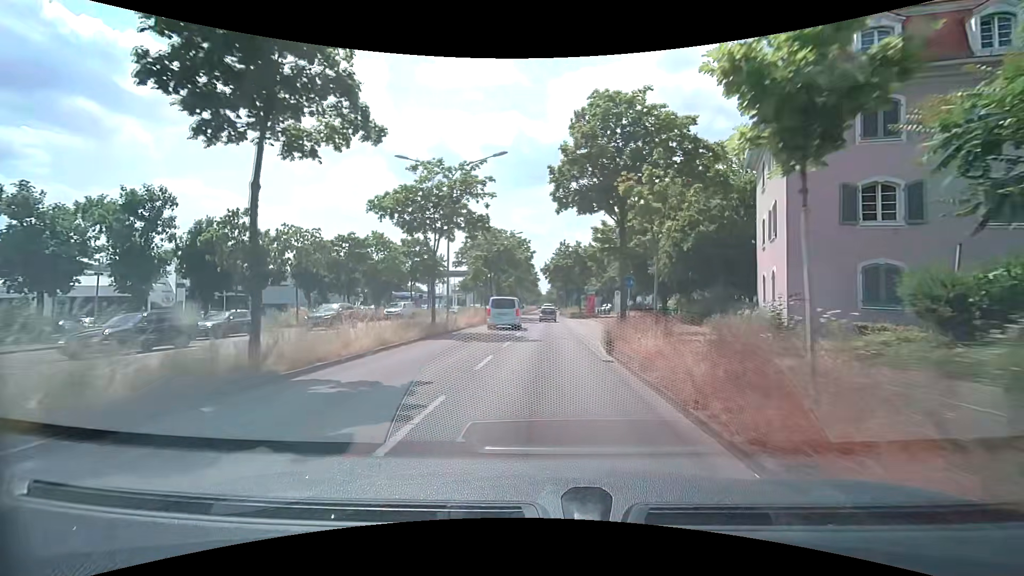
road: primary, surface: asphalt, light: Day
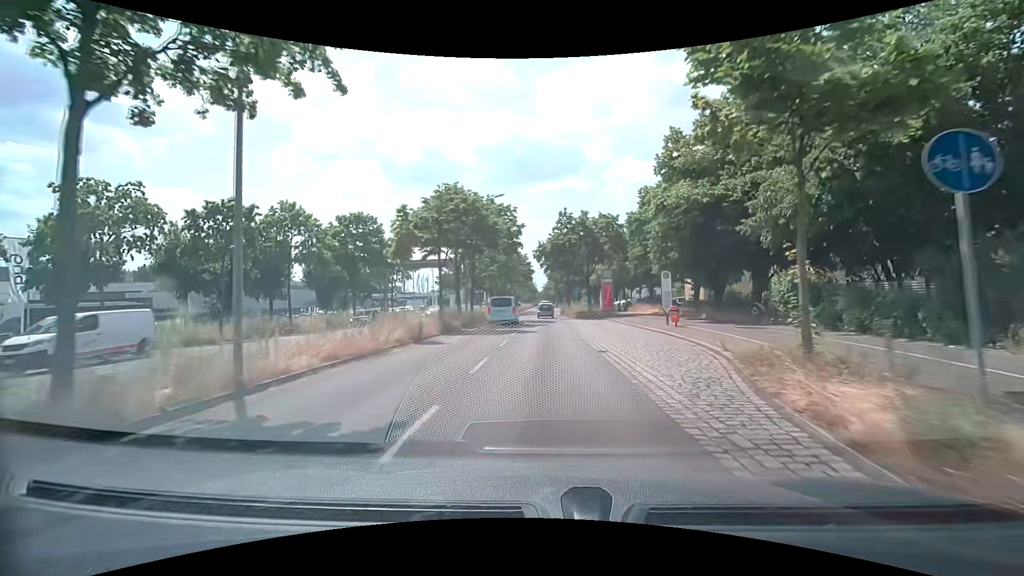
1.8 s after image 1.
(0.0, +19.0) m; +1°
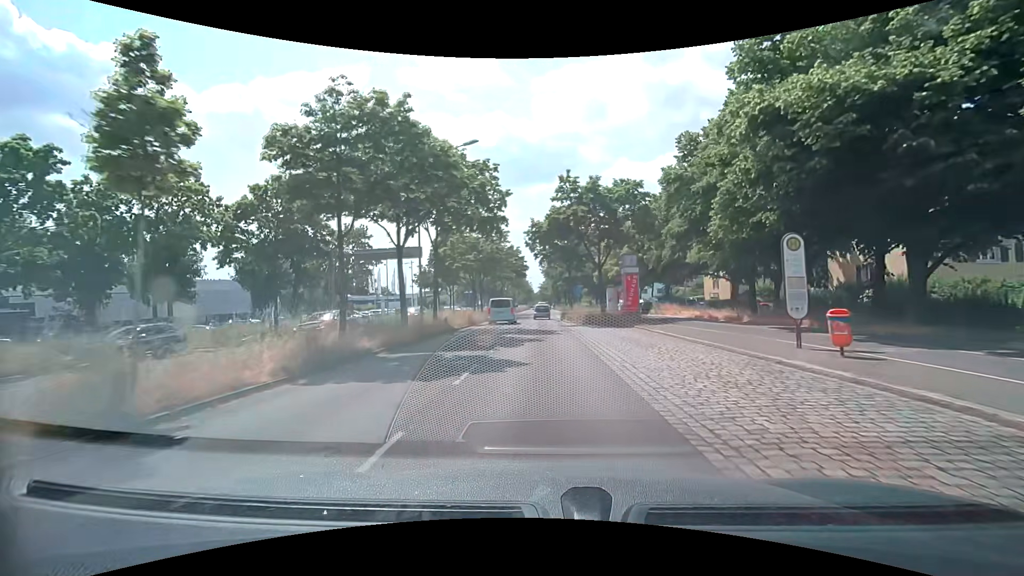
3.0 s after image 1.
(-0.1, +13.3) m; 0°
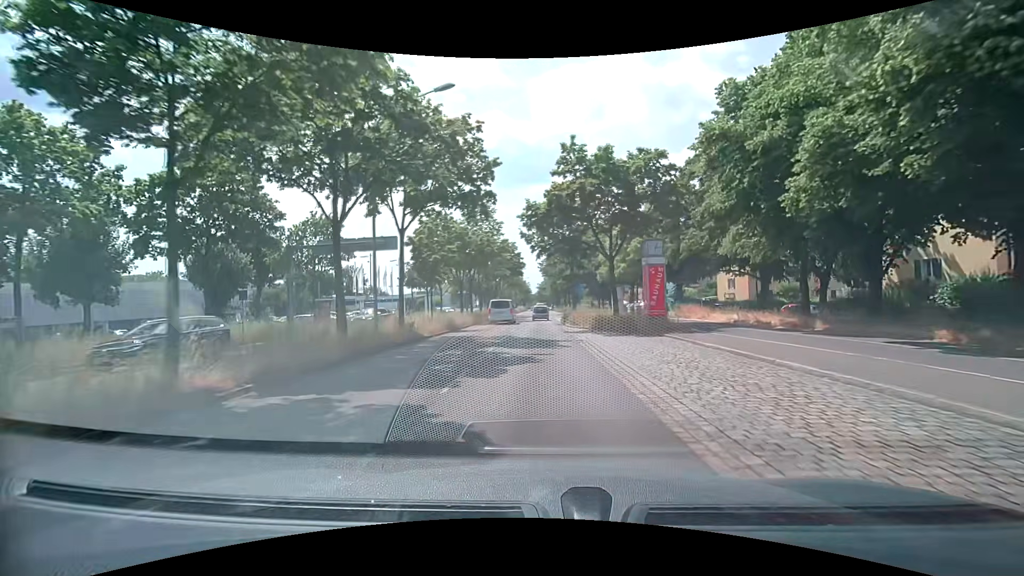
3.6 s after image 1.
(0.0, +6.8) m; +1°
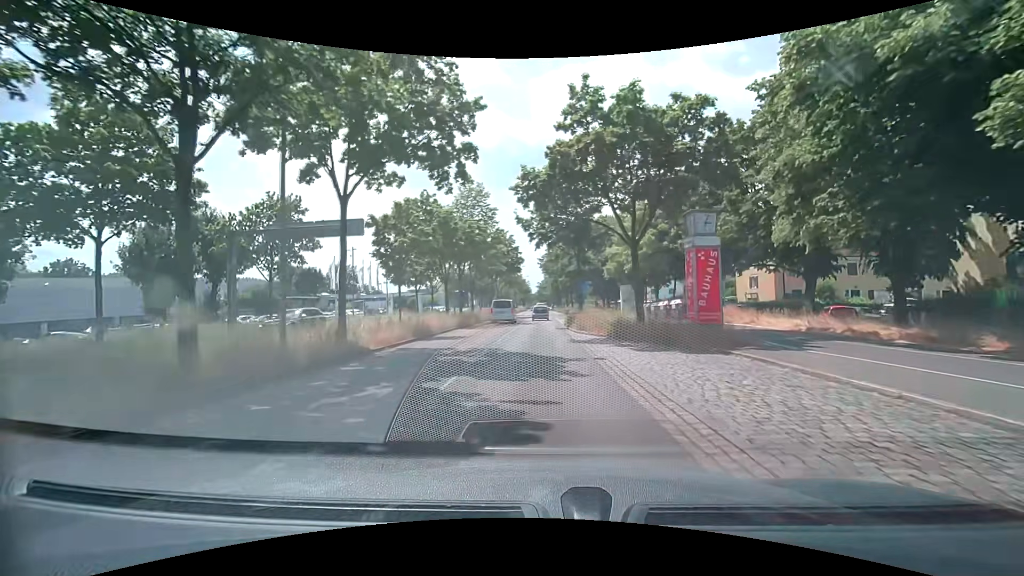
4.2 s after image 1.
(0.0, +6.9) m; 0°
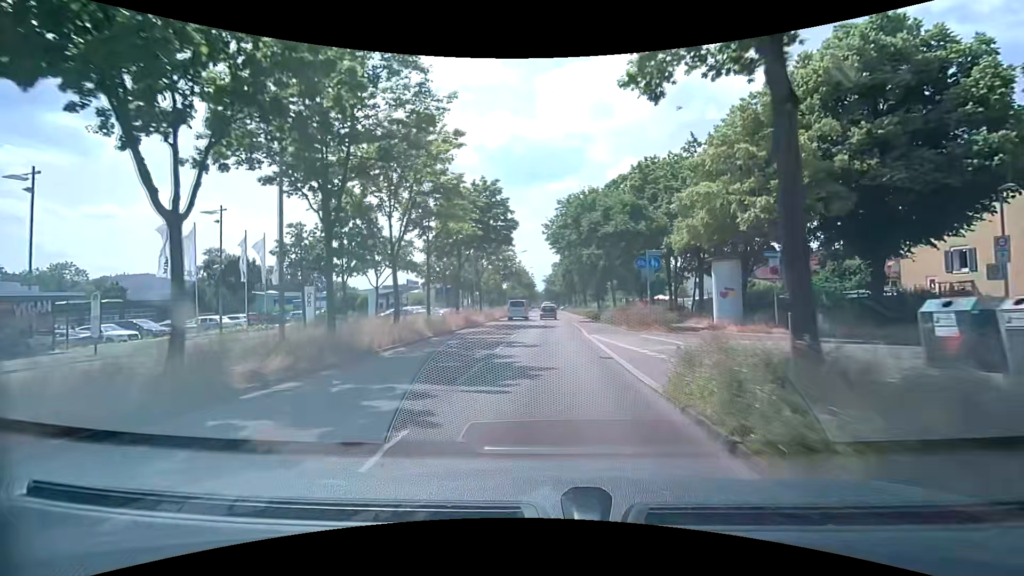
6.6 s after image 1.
(-0.1, +28.2) m; -1°
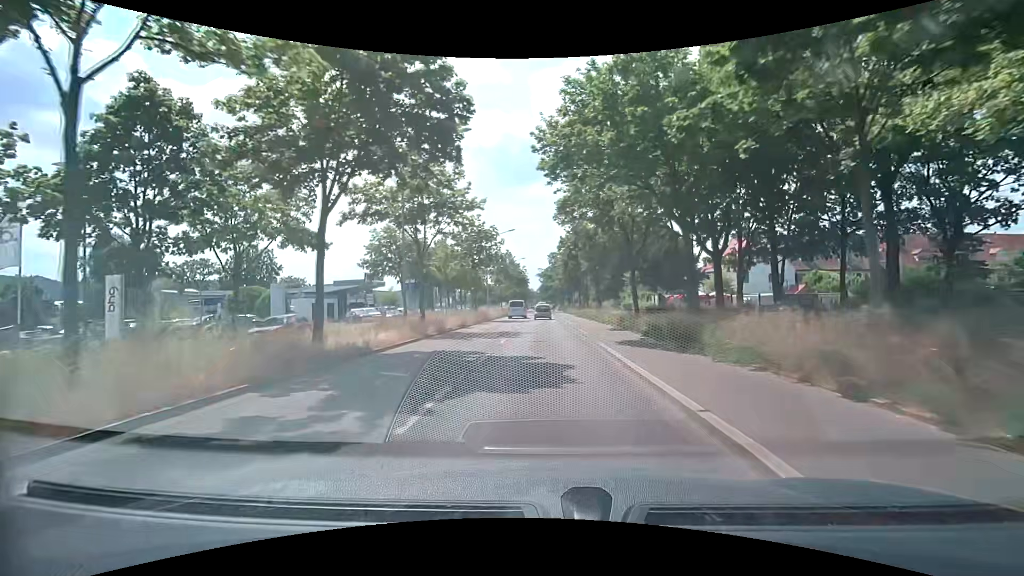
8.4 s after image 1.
(+0.4, +21.6) m; +2°
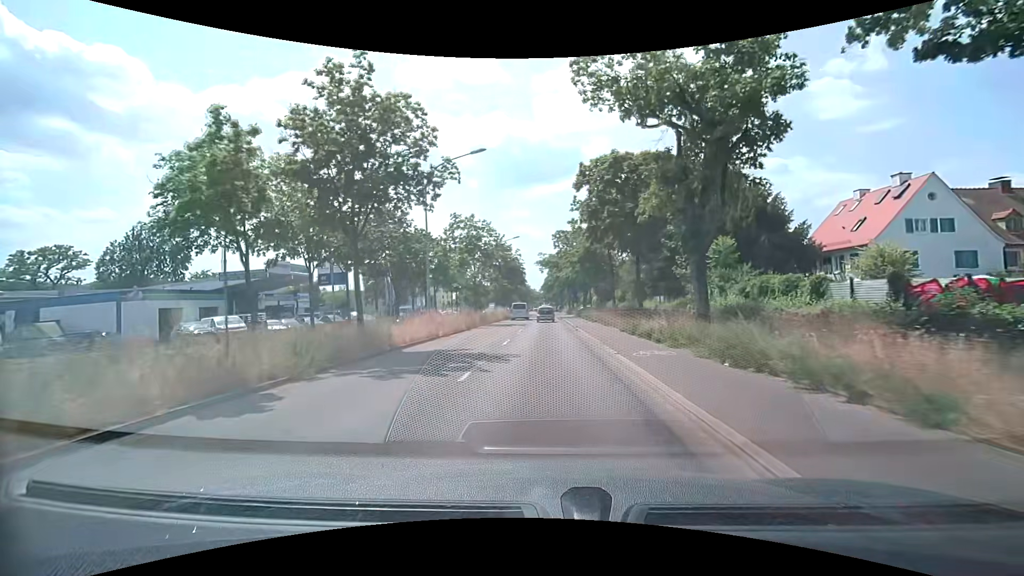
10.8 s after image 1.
(-0.4, +29.4) m; -1°
(0, +10) (0, +20) (0, +30) (0, +40) (0, +50) (0, +60) (0, +70) (0, +80) (0, +90) (+1, +100) m
